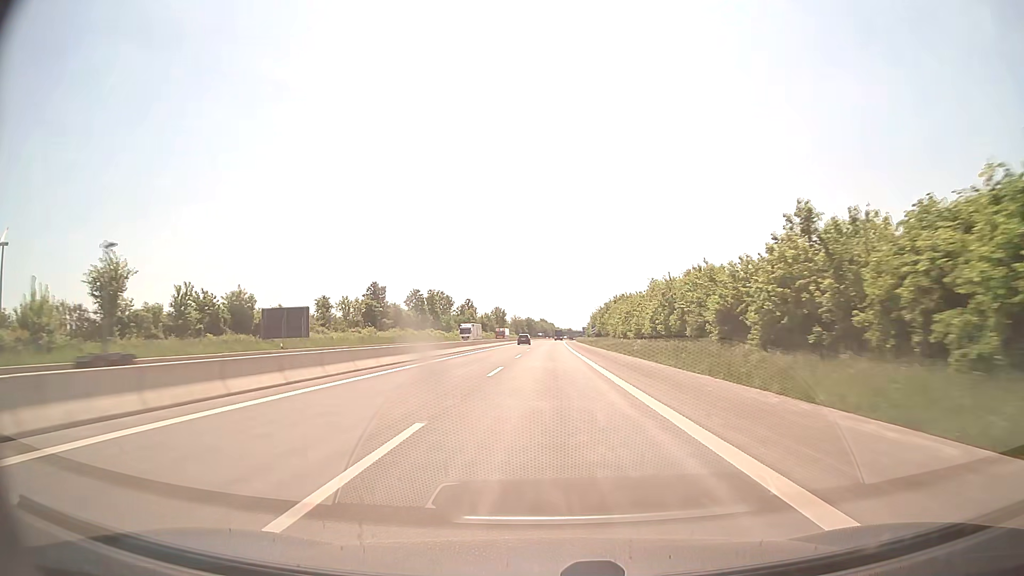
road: motorway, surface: asphalt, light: Day
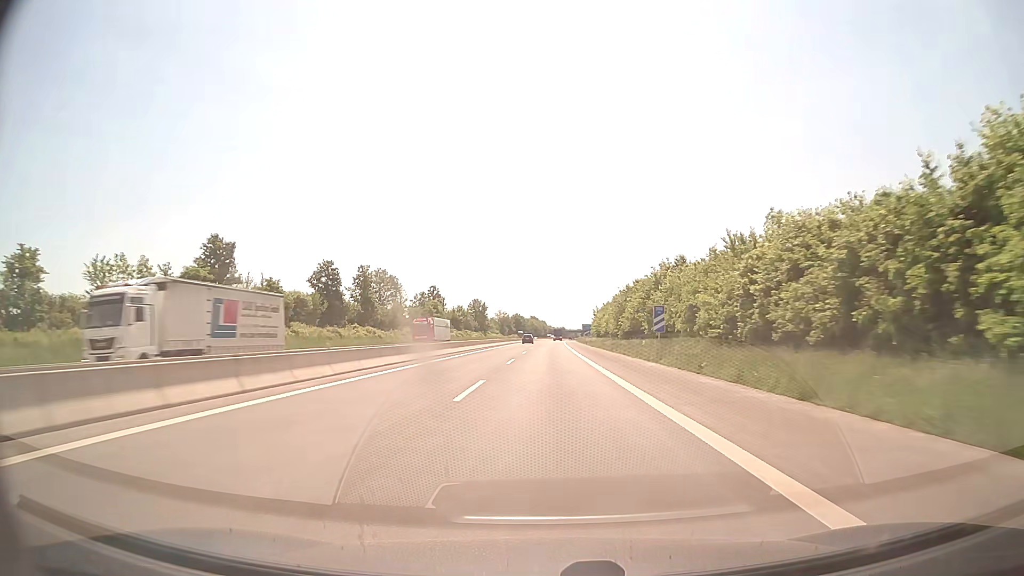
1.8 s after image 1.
(+0.3, +62.4) m; +1°
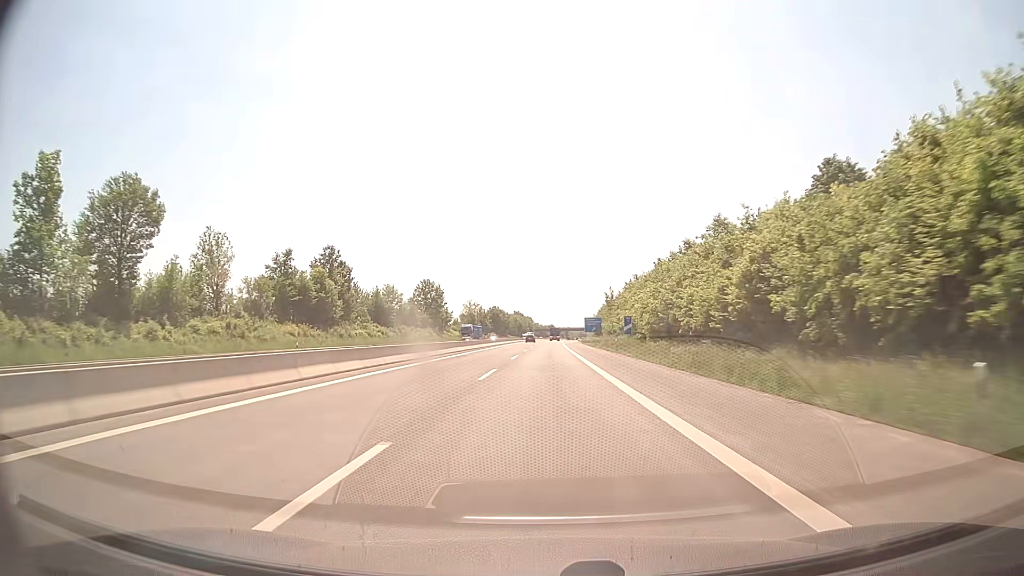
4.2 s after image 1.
(+0.9, +83.3) m; +1°
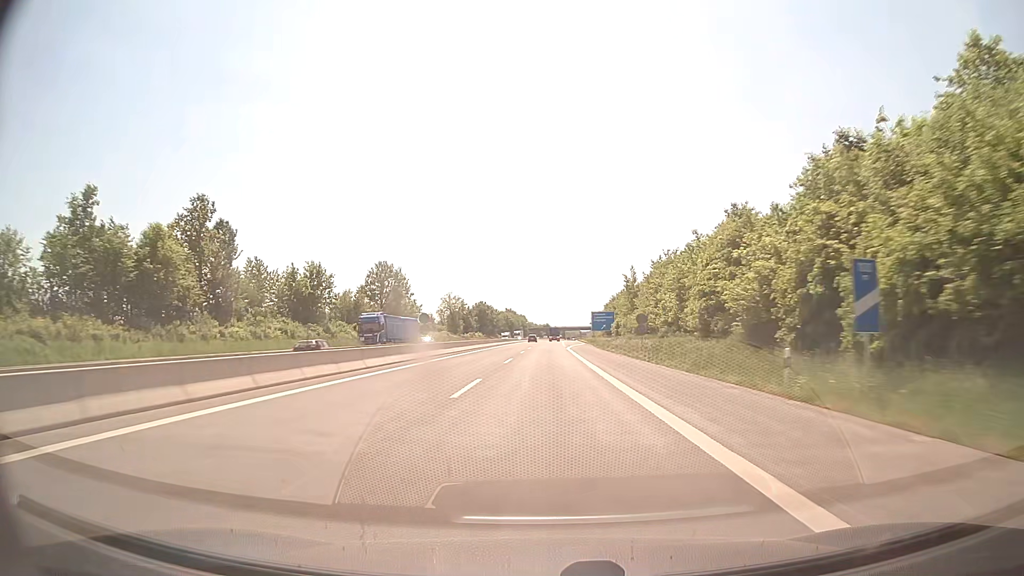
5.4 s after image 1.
(+0.2, +41.7) m; +1°
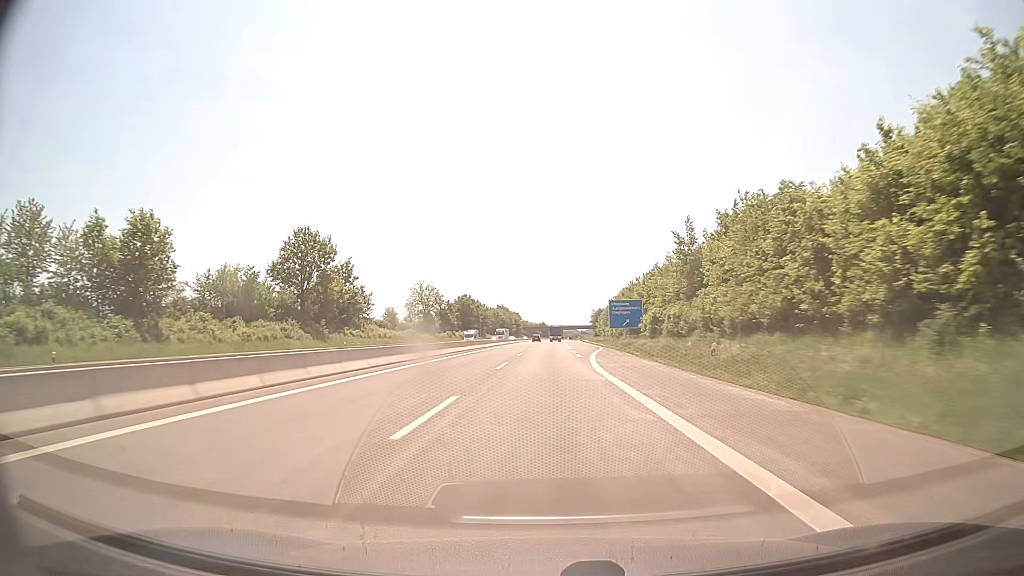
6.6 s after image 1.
(+0.1, +41.7) m; 0°
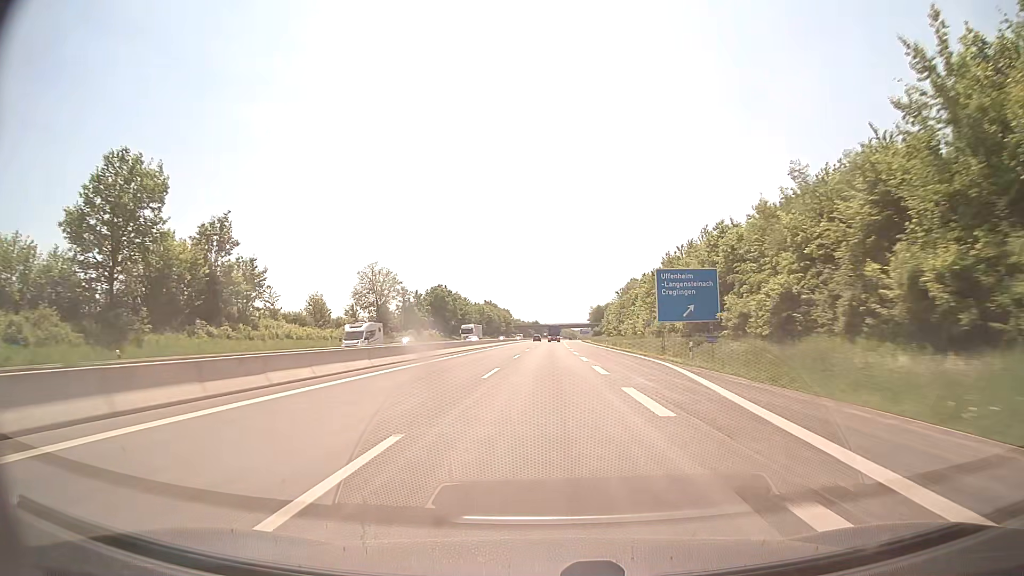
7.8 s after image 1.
(+0.2, +41.6) m; +1°
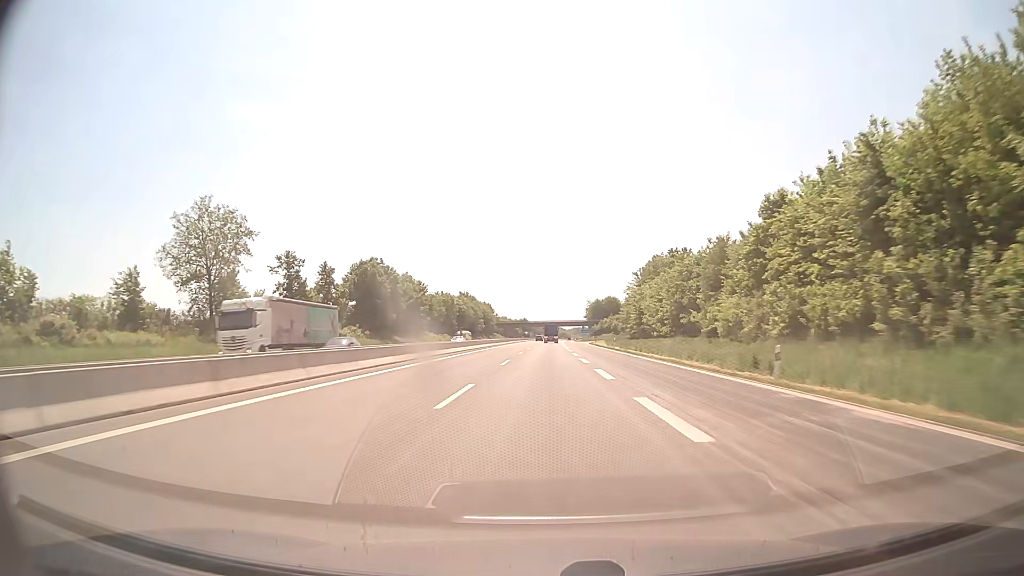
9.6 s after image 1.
(+0.5, +62.5) m; +1°
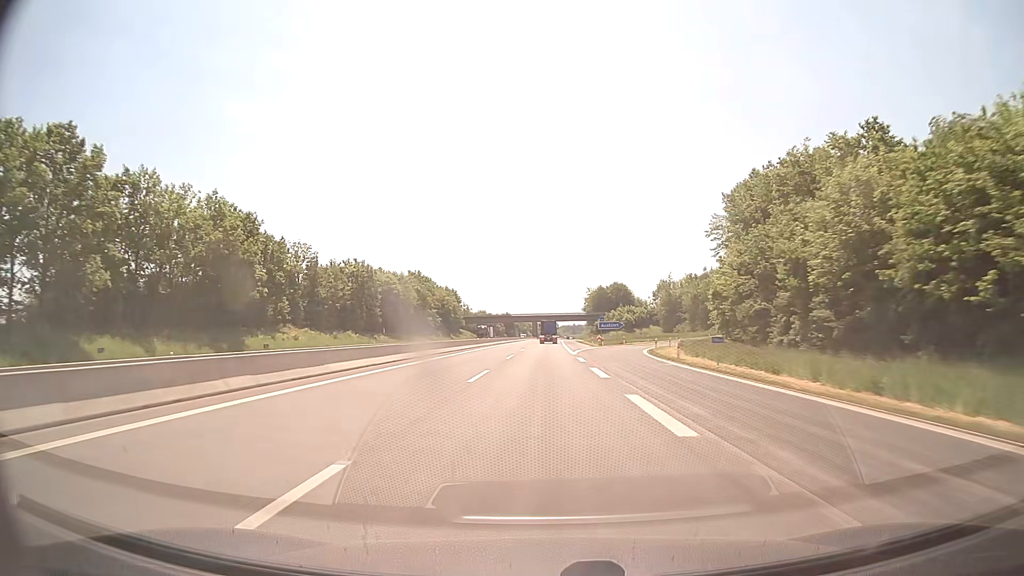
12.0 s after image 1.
(+0.8, +83.1) m; +1°
(0, +10) (0, +20) (0, +30) (0, +40) (0, +50) (0, +60) (0, +70) (+1, +80) (+1, +90) (+1, +100) m
